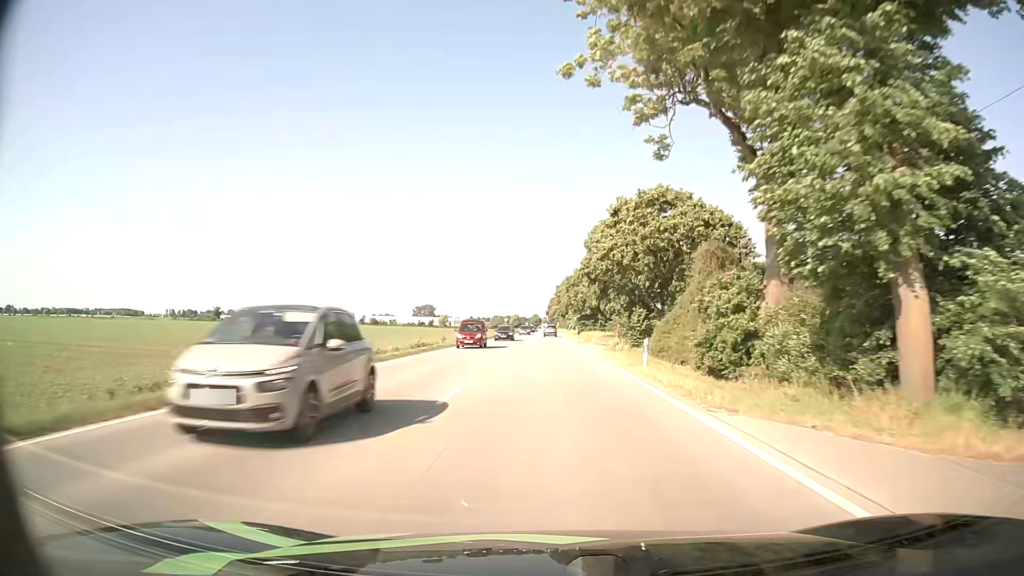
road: primary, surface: asphalt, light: Day
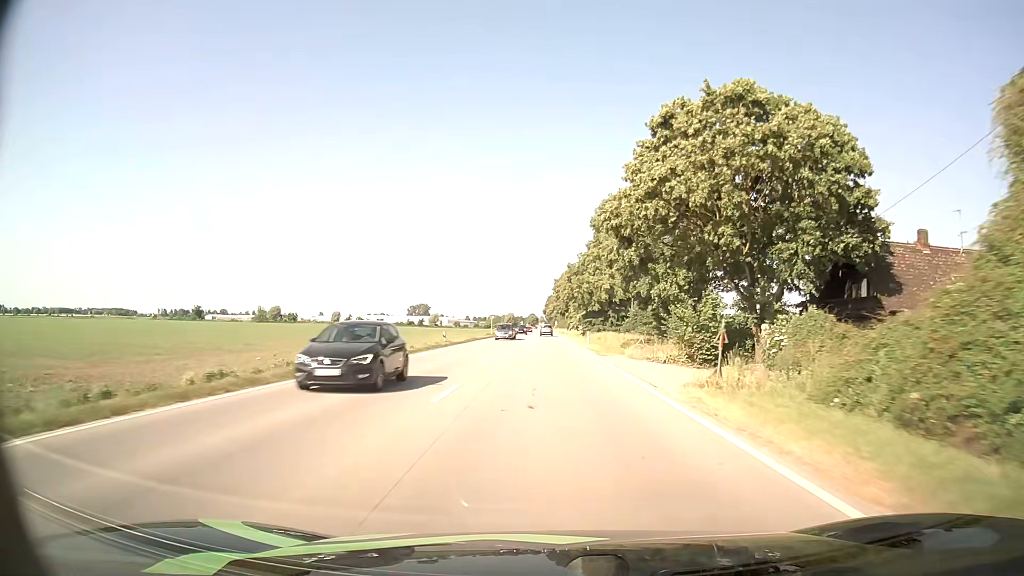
(0.0, +23.8) m; 0°
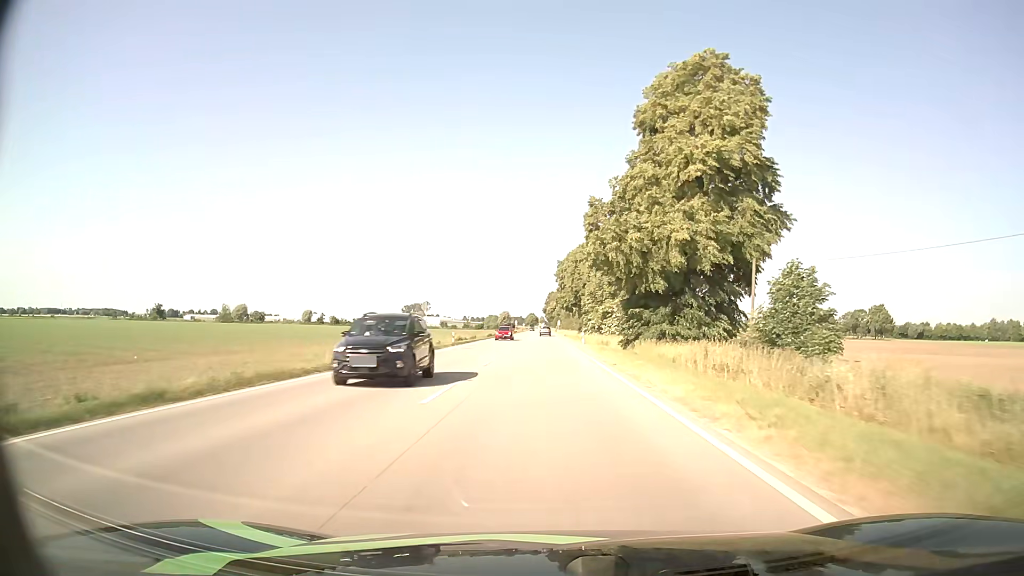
(+0.2, +48.2) m; 0°
(0, +10) (0, +20) (0, +30) (0, +40) (0, +50) (0, +60) (-1, +70) (-1, +80) (-1, +90) (-1, +100) m
